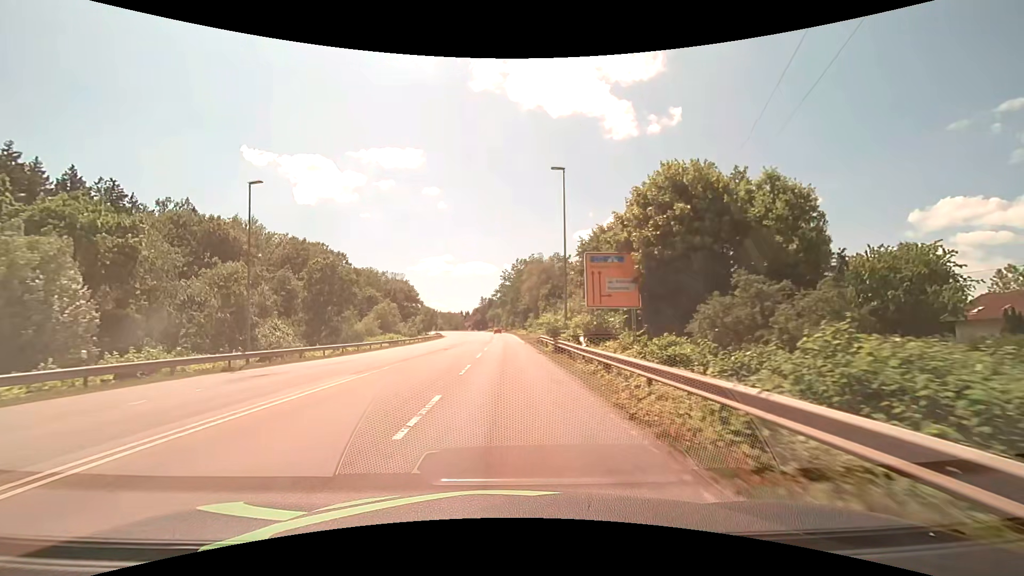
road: secondary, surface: asphalt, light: Day
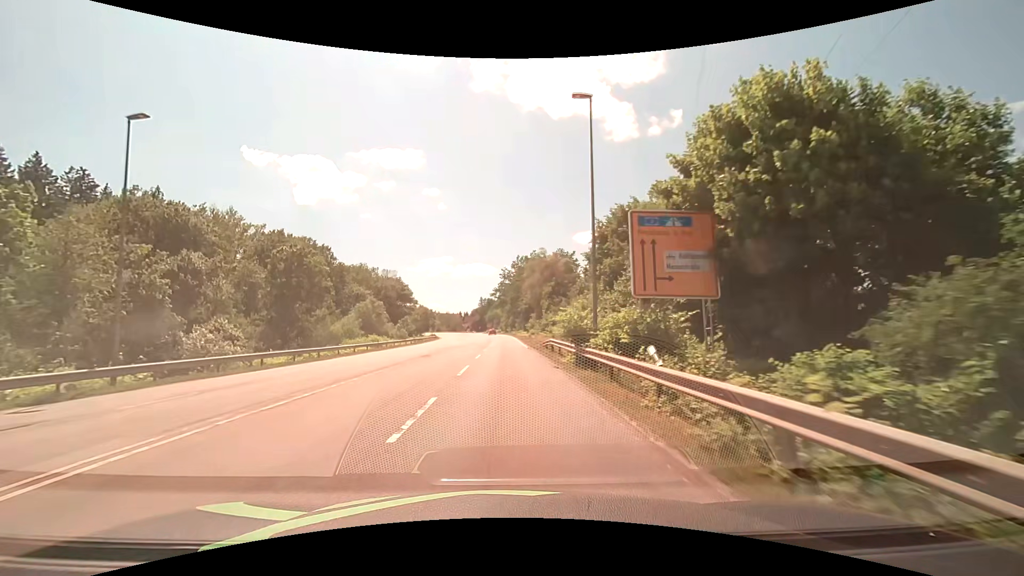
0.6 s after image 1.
(0.0, +9.0) m; 0°
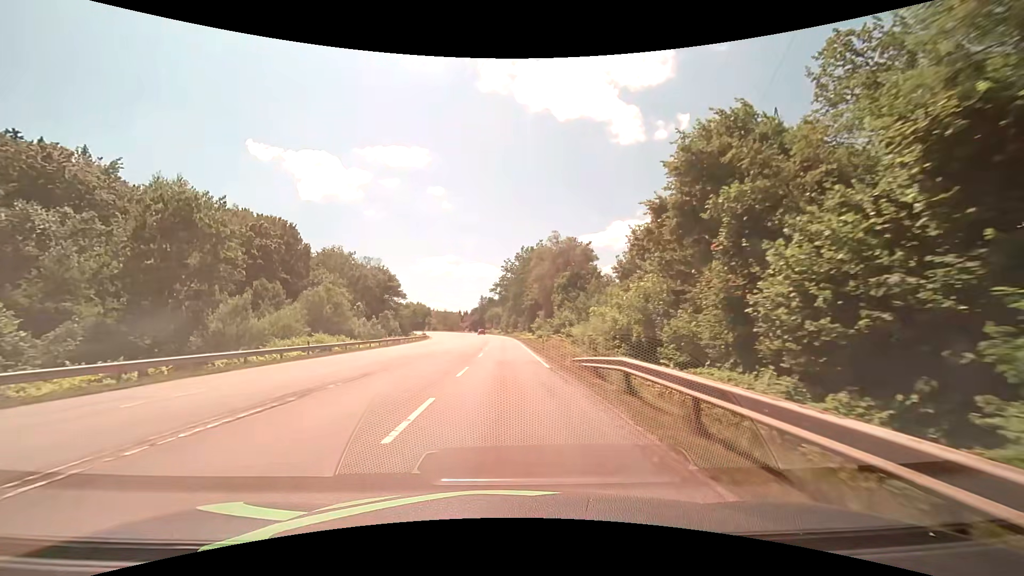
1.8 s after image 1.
(-0.1, +18.0) m; 0°
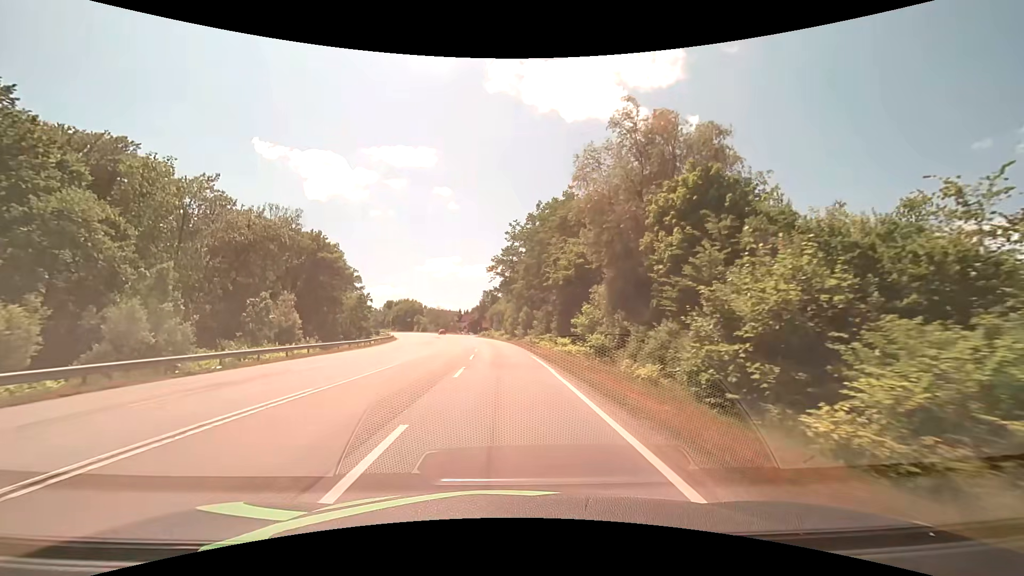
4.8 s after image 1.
(-0.1, +45.3) m; 0°
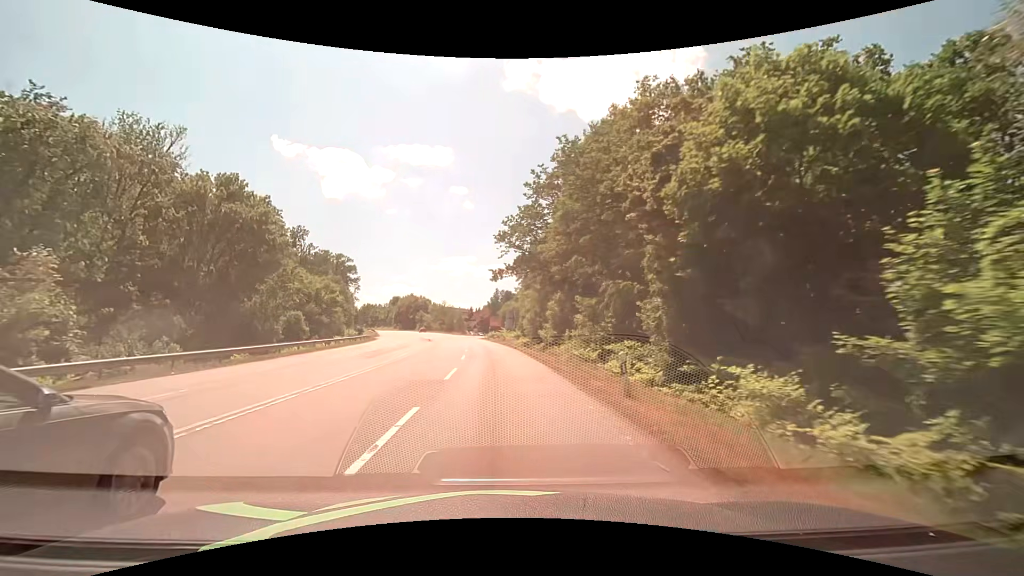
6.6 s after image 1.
(-0.4, +27.3) m; -2°
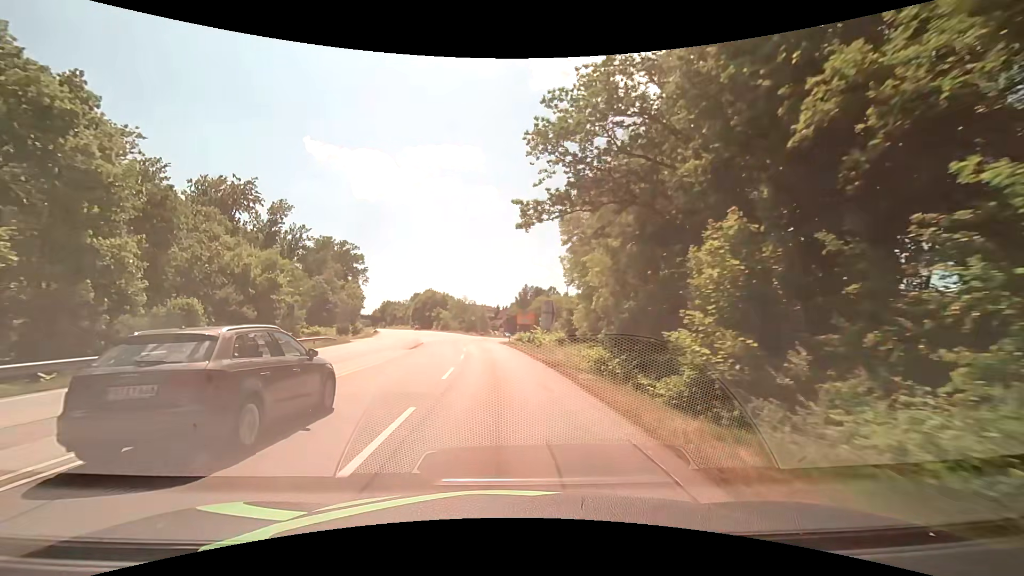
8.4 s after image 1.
(-0.7, +27.4) m; -3°
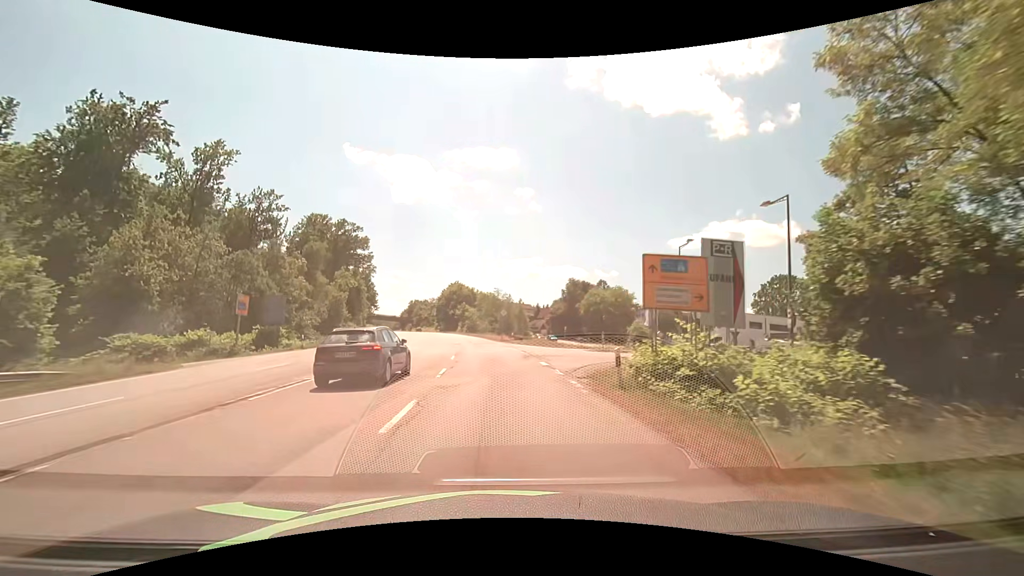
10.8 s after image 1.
(-1.4, +36.6) m; -4°
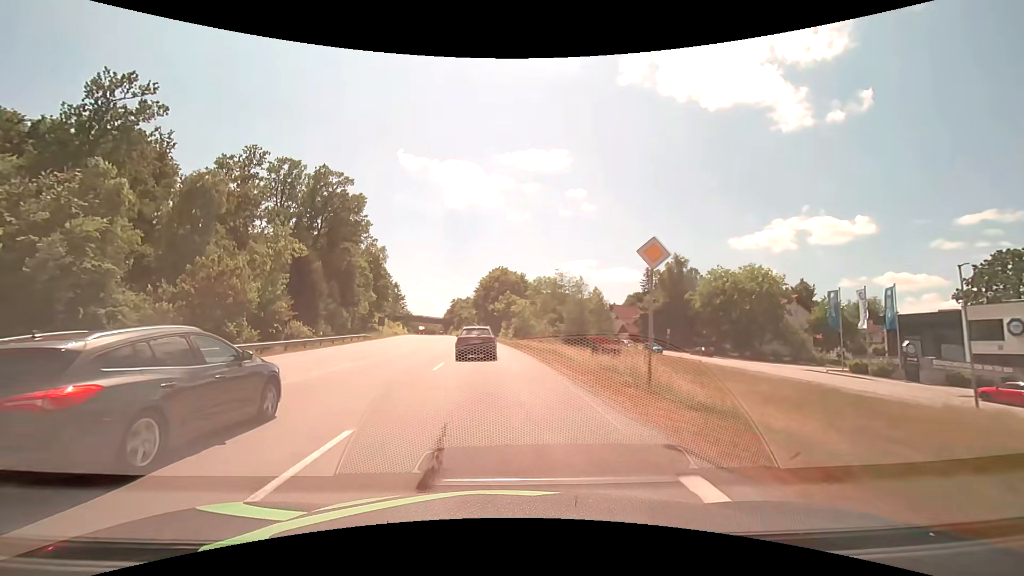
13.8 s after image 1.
(-2.5, +45.8) m; -6°
(0, +10) (-1, +20) (-1, +30) (-2, +40) (-3, +50) (-4, +60) (-5, +70) (-6, +80) (-8, +90) (-9, +99) m
